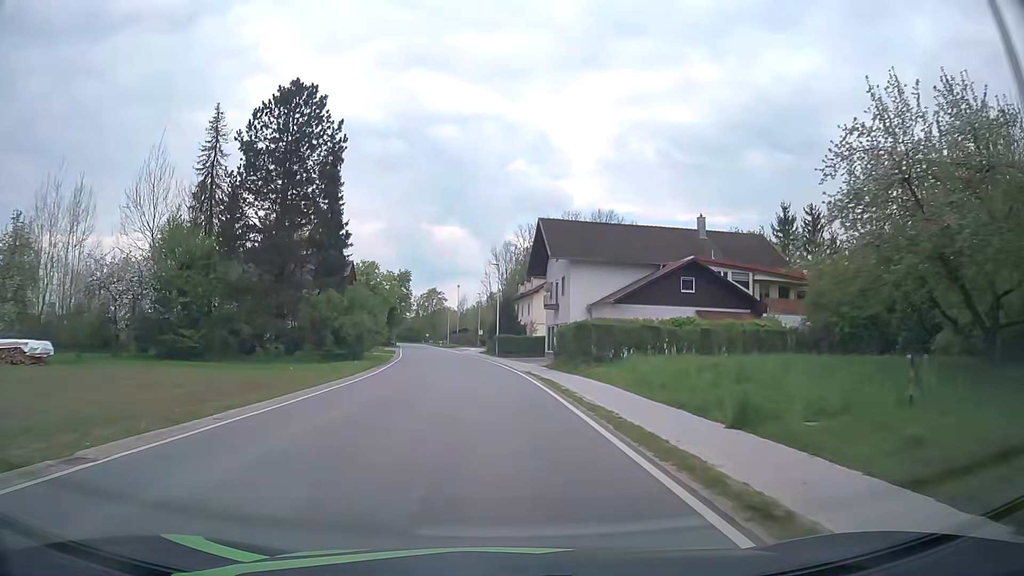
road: secondary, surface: asphalt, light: Day
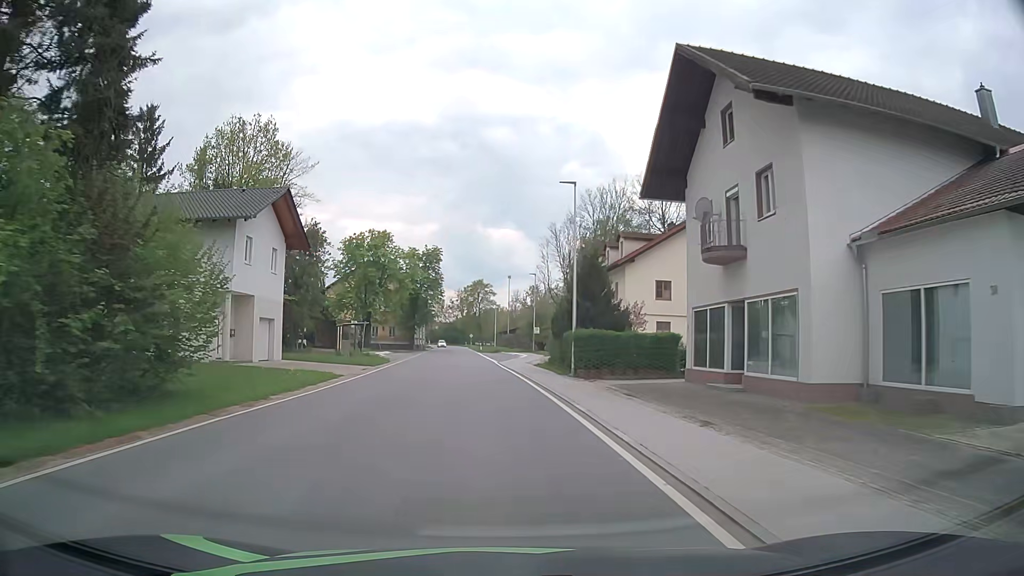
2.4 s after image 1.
(-1.4, +32.0) m; -5°
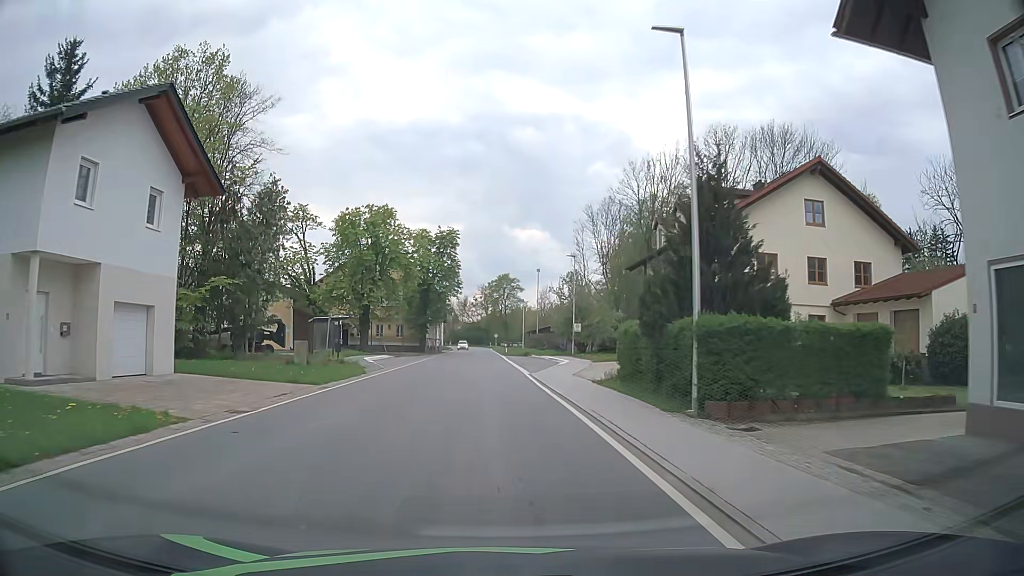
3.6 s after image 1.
(-0.3, +15.2) m; -3°
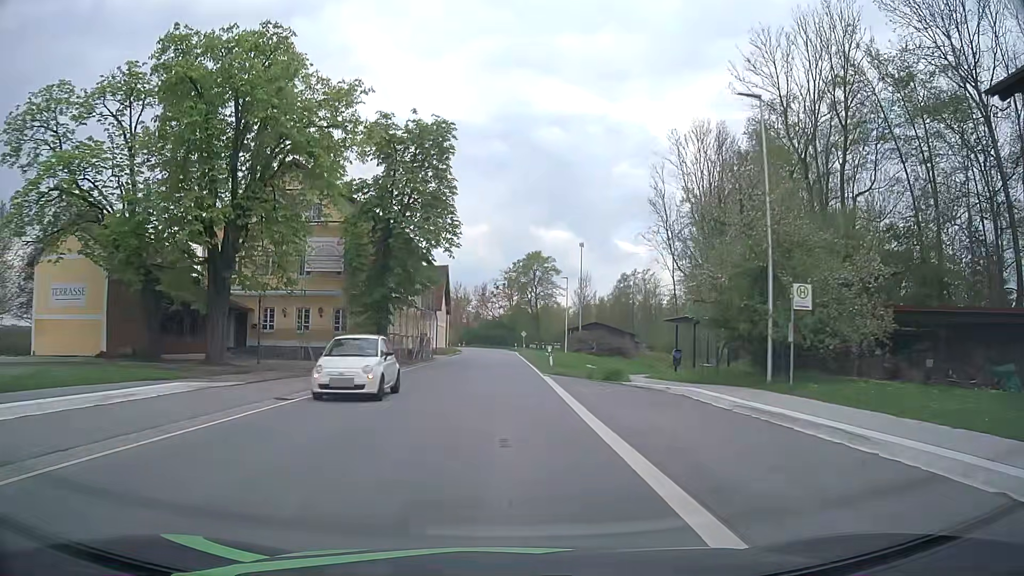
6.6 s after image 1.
(-0.3, +37.6) m; -1°
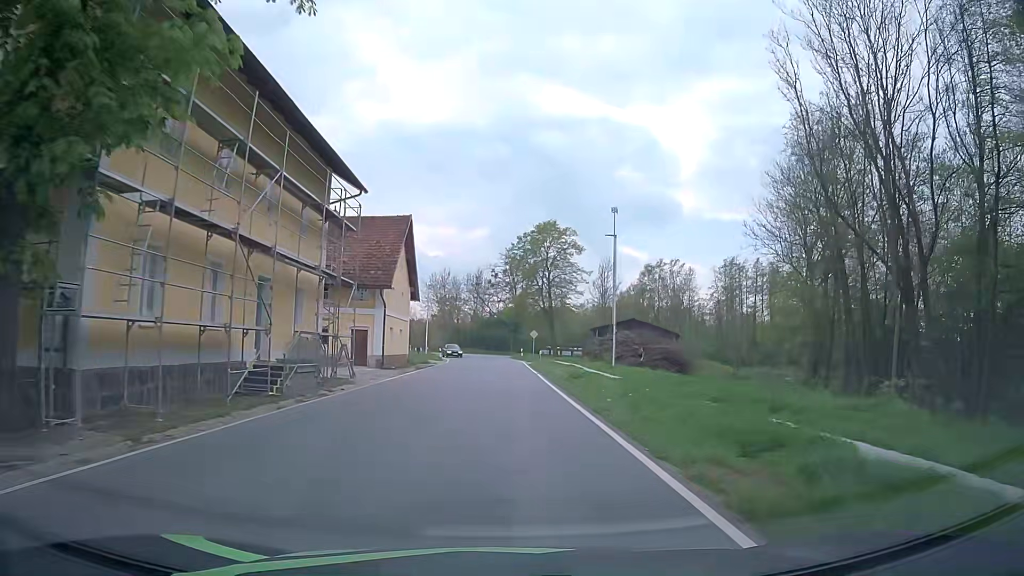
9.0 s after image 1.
(-0.2, +29.9) m; 0°
